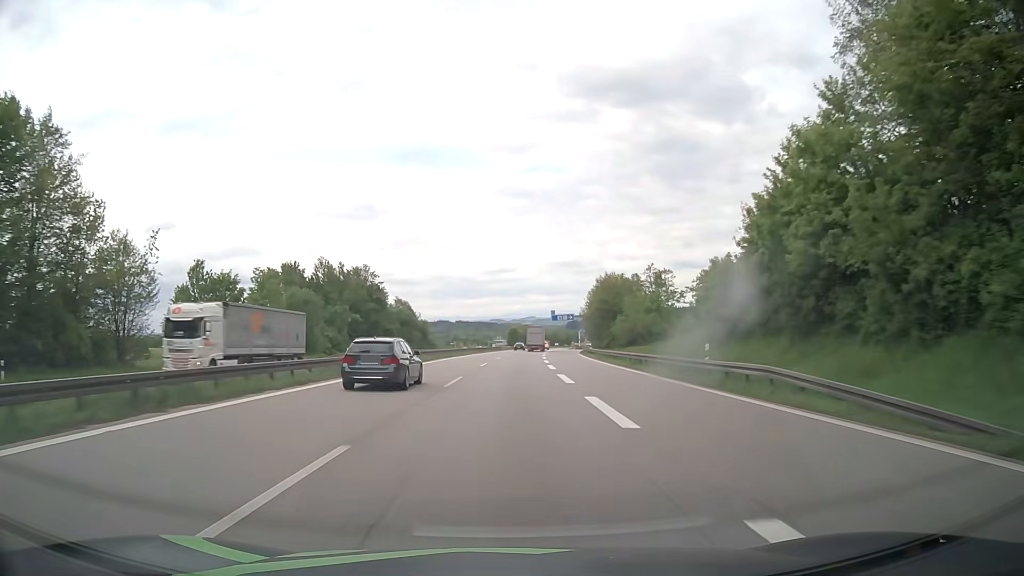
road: motorway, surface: asphalt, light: Day
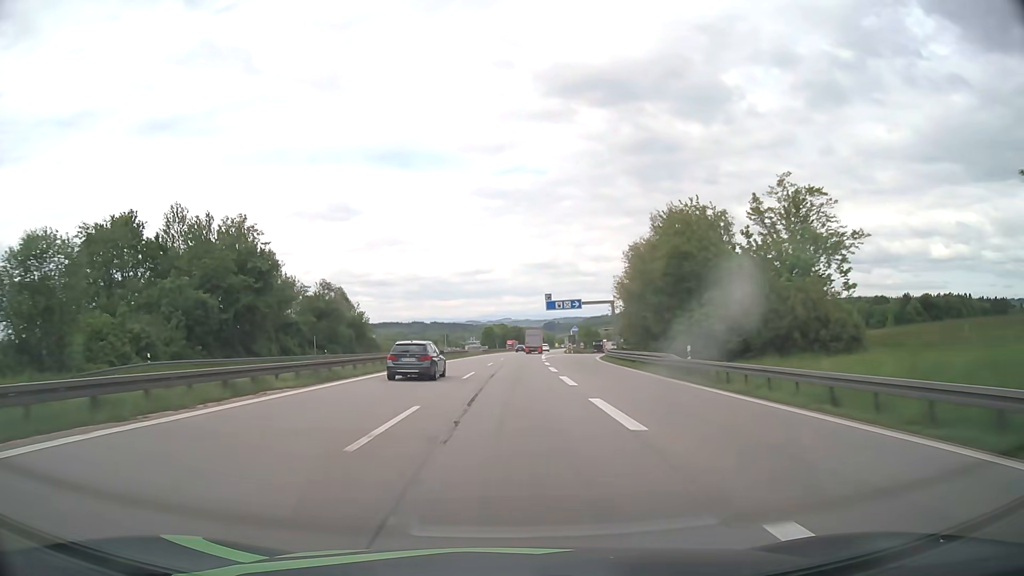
(+1.0, +47.5) m; +2°
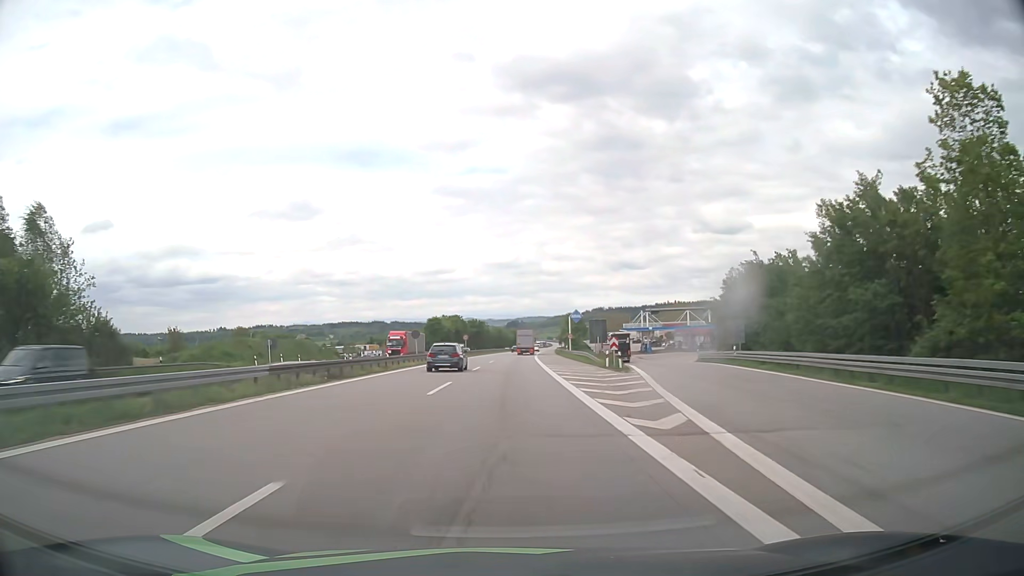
(+2.5, +79.1) m; +3°
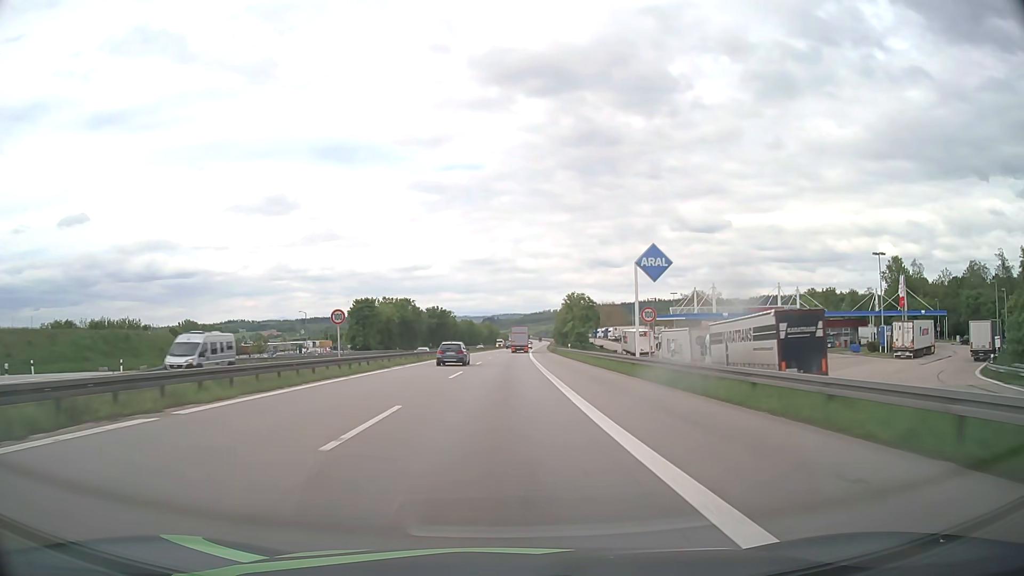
(+1.0, +63.4) m; +2°
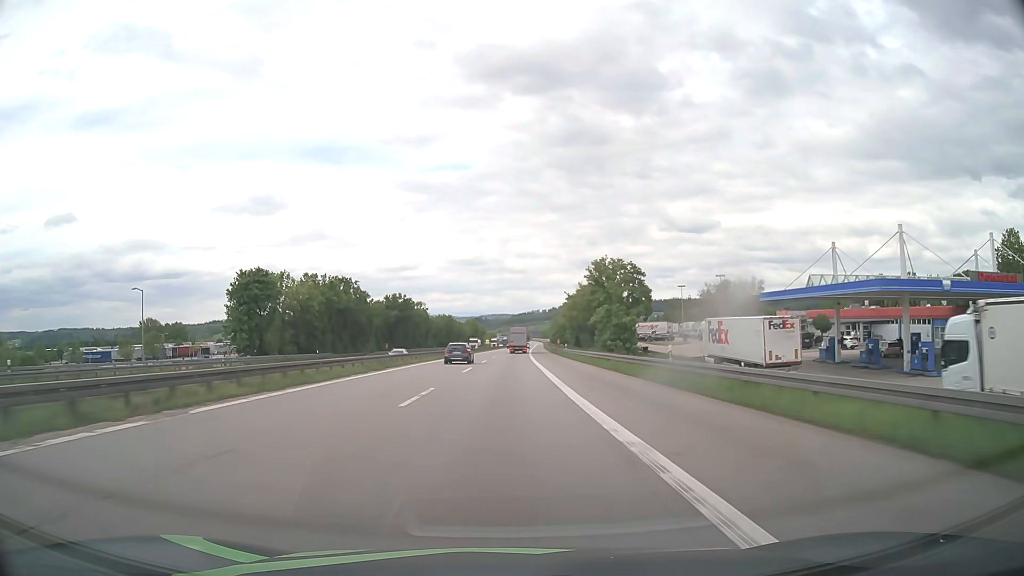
(+0.4, +47.5) m; +1°
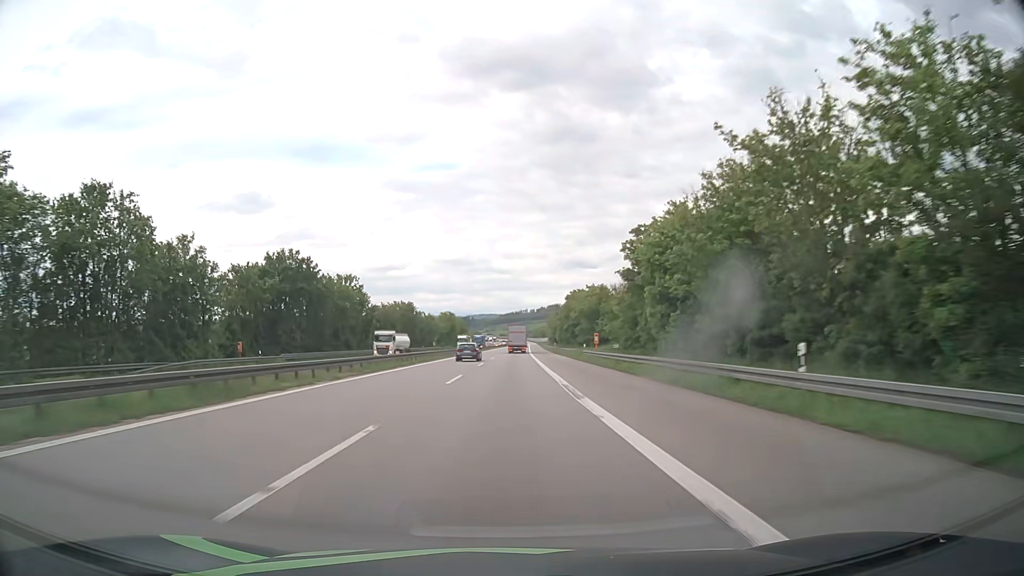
(+0.8, +63.4) m; +1°
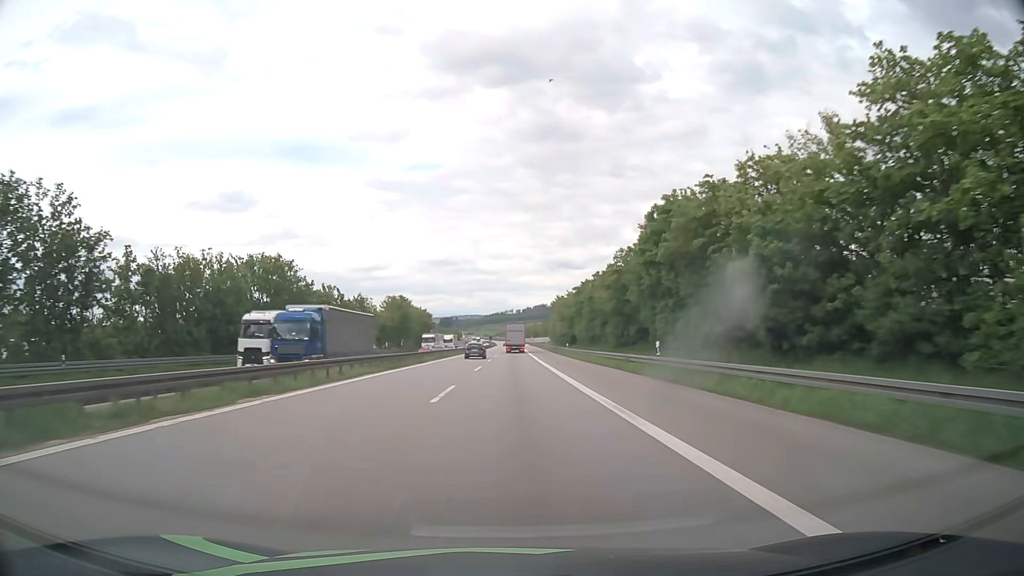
(+0.6, +79.2) m; +1°
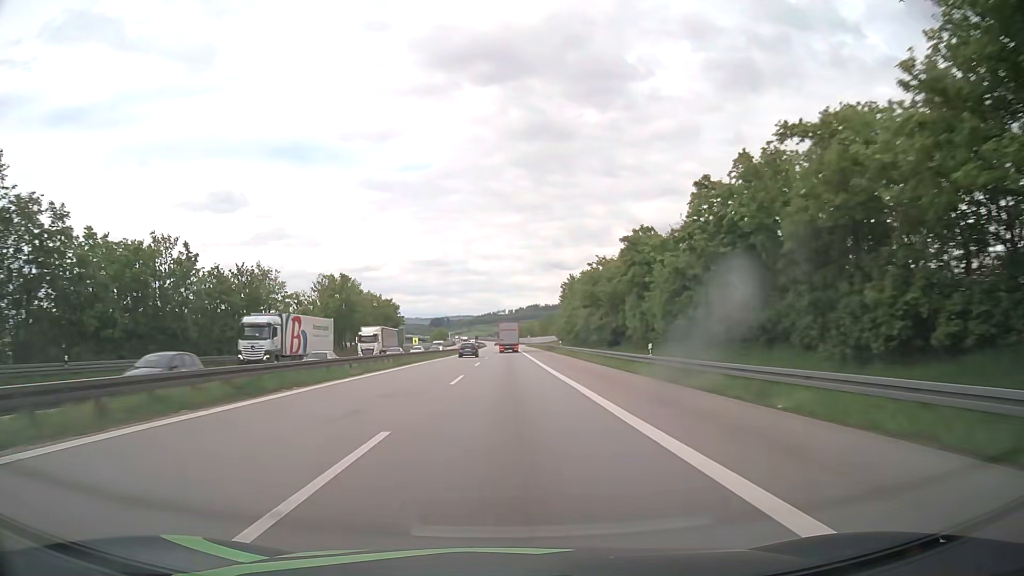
(+0.4, +47.4) m; +1°
(0, +10) (0, +20) (0, +30) (0, +40) (0, +50) (0, +60) (0, +70) (0, +80) (0, +90) (0, +100) m
